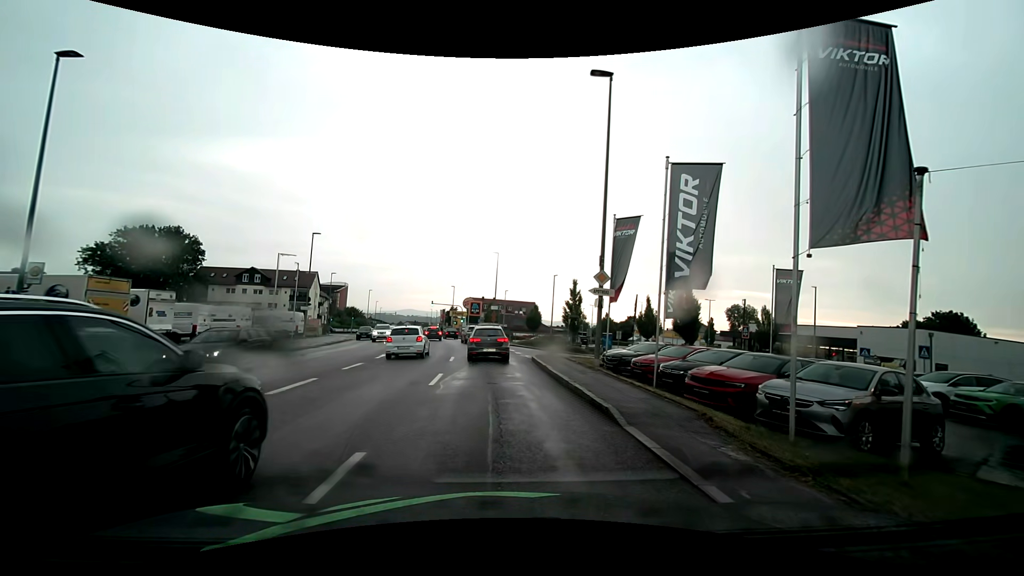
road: tertiary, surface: asphalt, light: Day
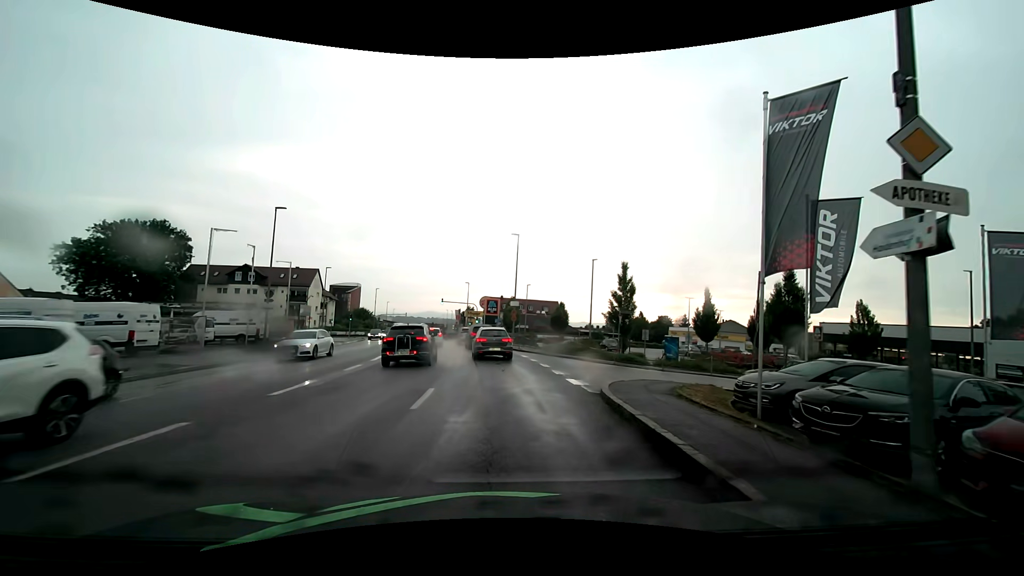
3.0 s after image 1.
(-0.2, +12.4) m; -2°
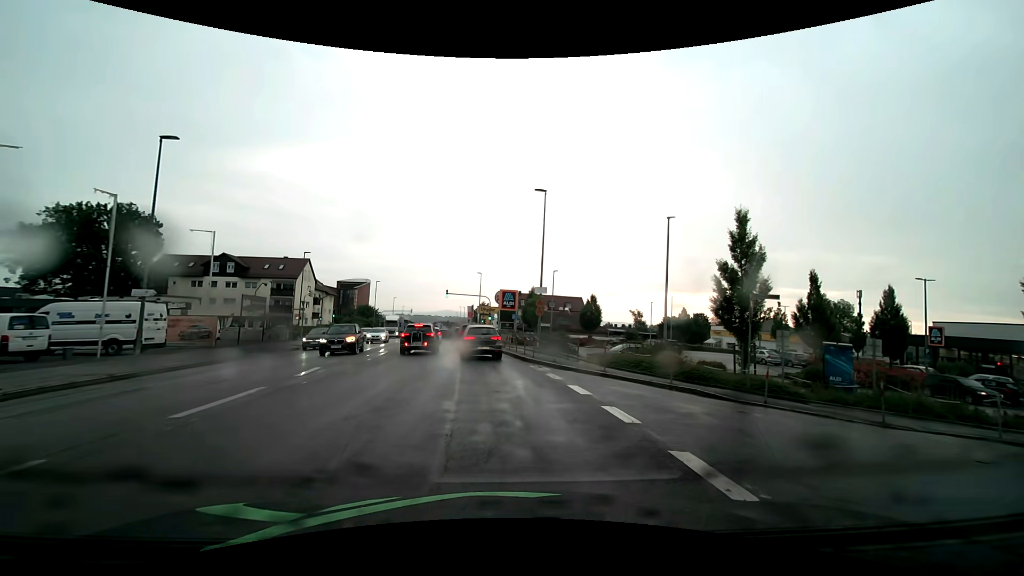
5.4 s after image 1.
(-0.4, +14.4) m; -3°
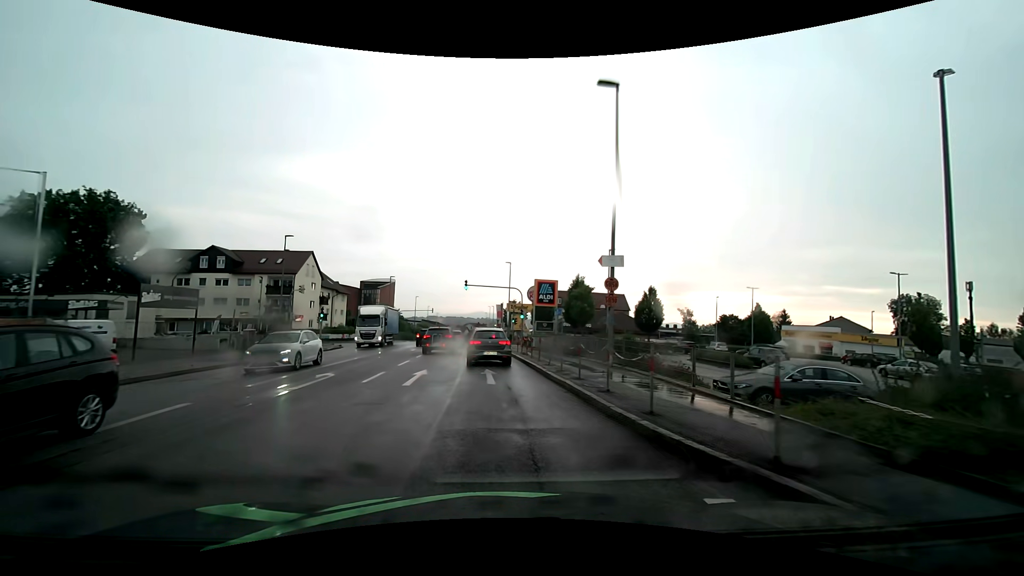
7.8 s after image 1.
(-0.3, +13.6) m; -3°
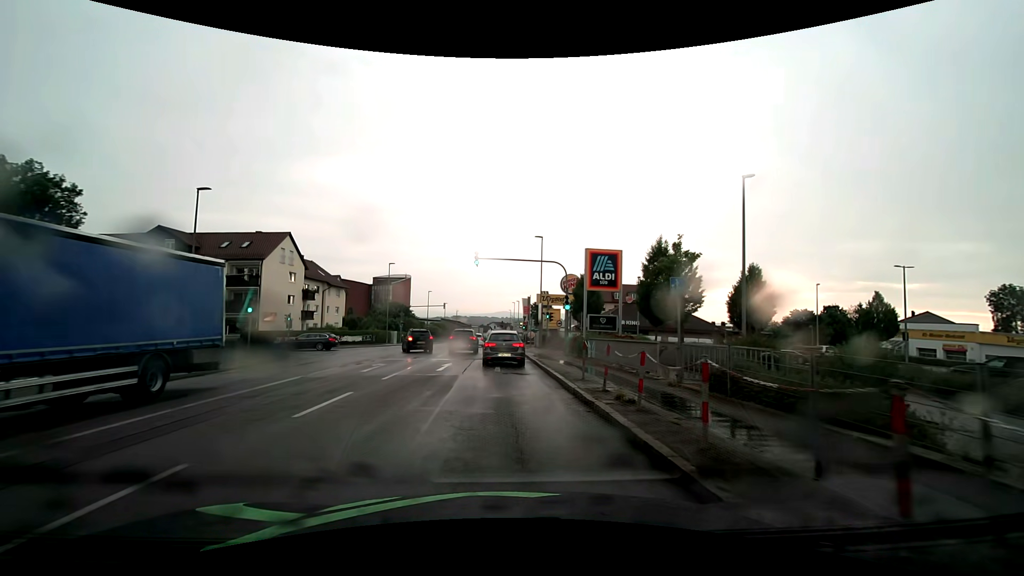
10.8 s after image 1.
(-0.7, +17.2) m; -4°
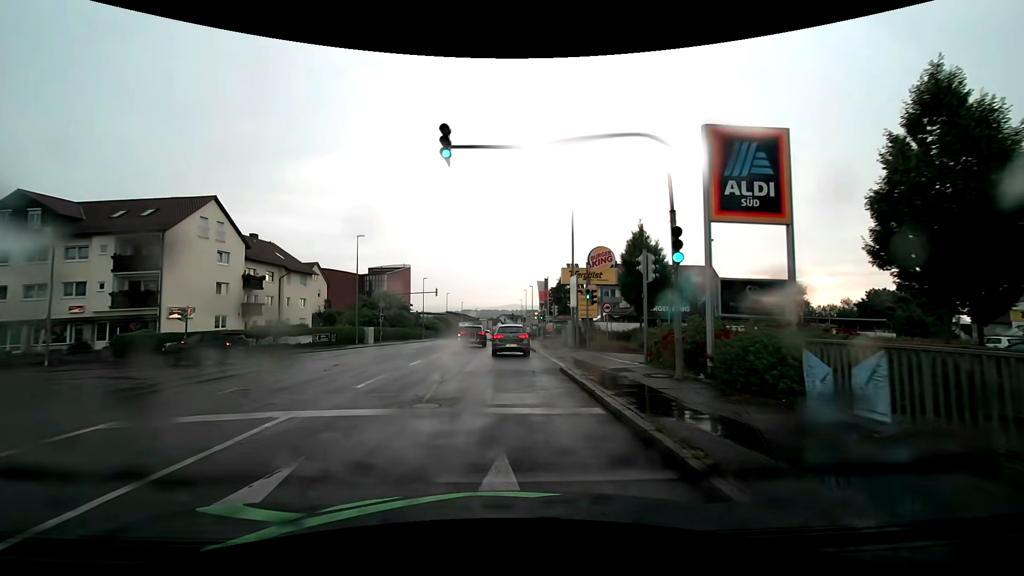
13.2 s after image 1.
(0.0, +17.2) m; -1°
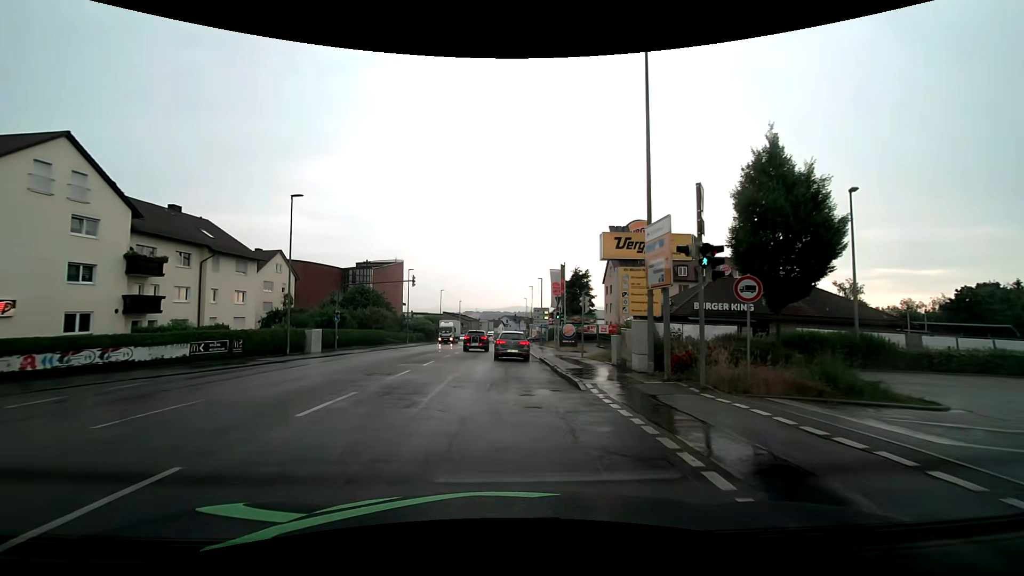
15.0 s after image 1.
(+0.1, +15.2) m; 0°
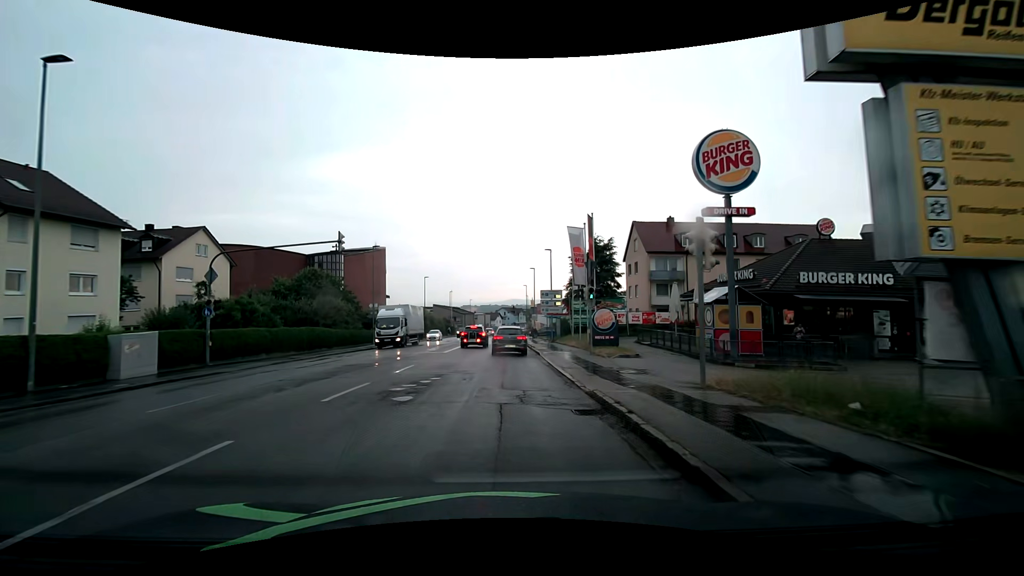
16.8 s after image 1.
(+0.1, +16.8) m; 0°
(0, +10) (0, +20) (0, +30) (0, +40) (0, +50) (0, +60) (0, +70) (0, +80) (0, +90) (0, +100) m
